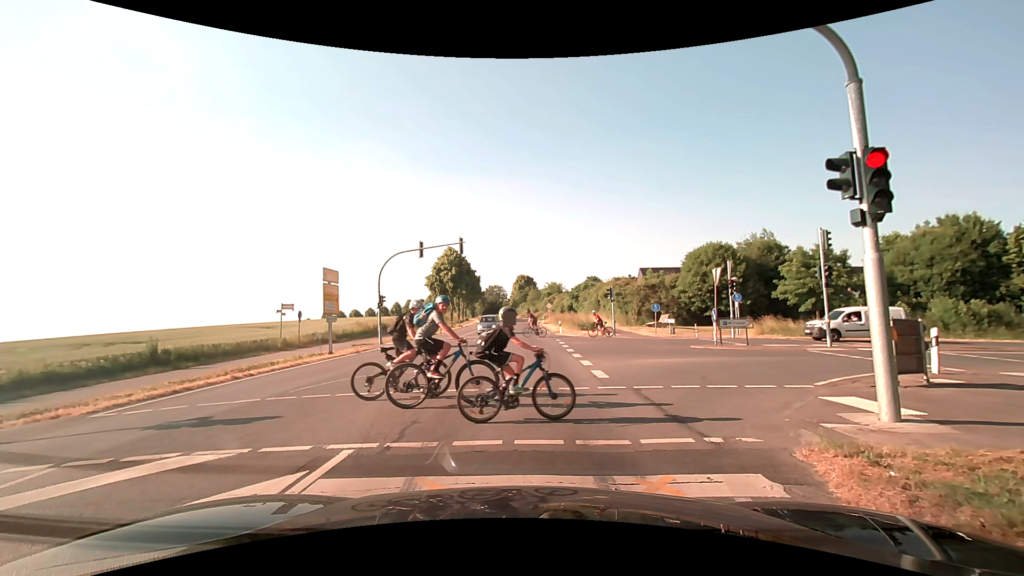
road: secondary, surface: asphalt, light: Day
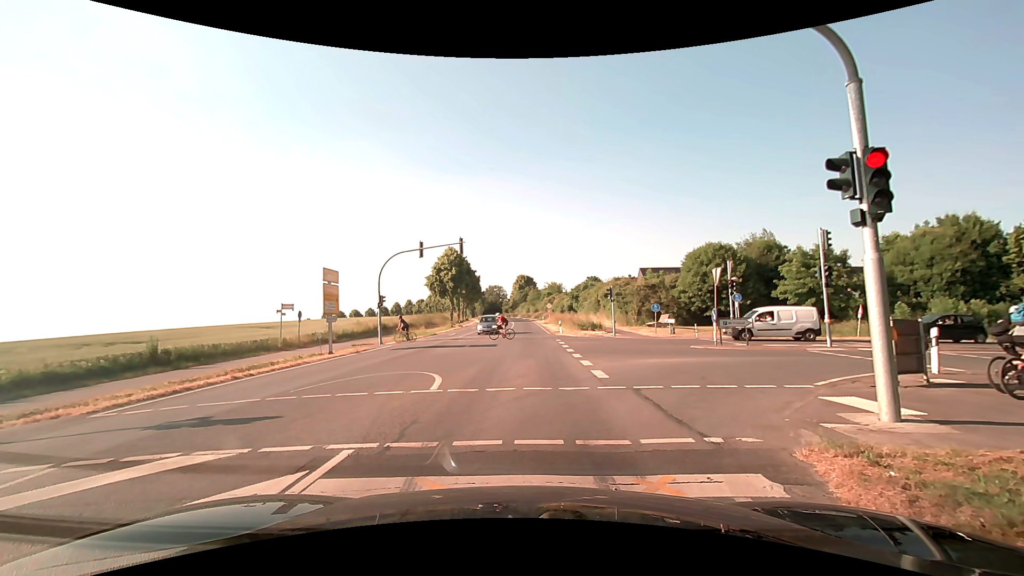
(0.0, 0.0) m; 0°
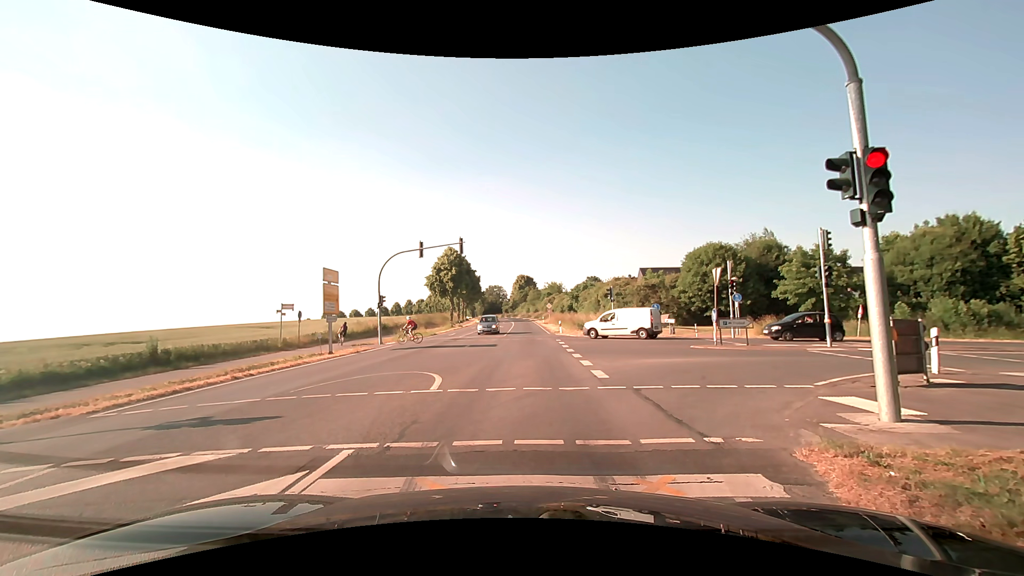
(0.0, 0.0) m; 0°
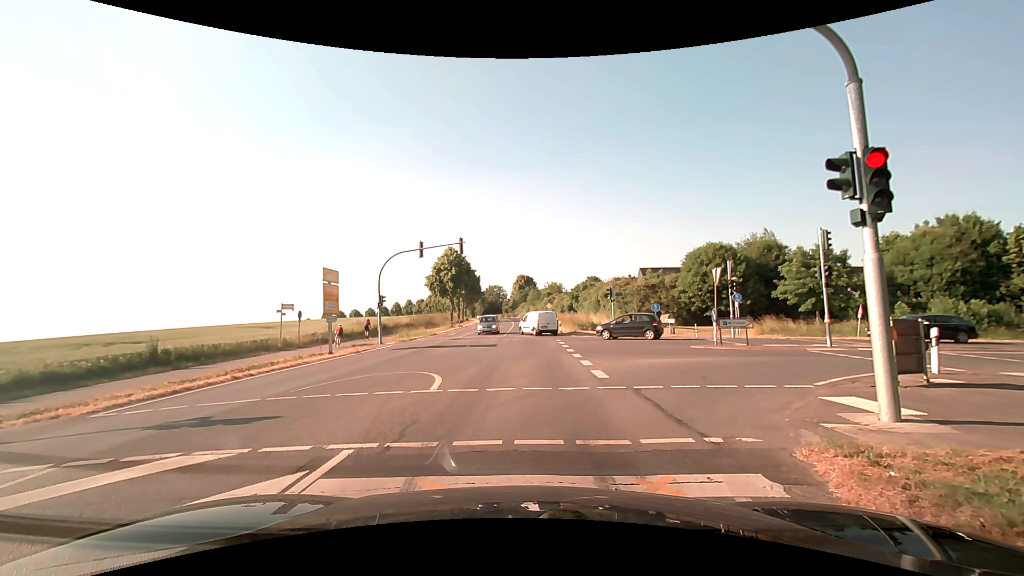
(0.0, 0.0) m; 0°
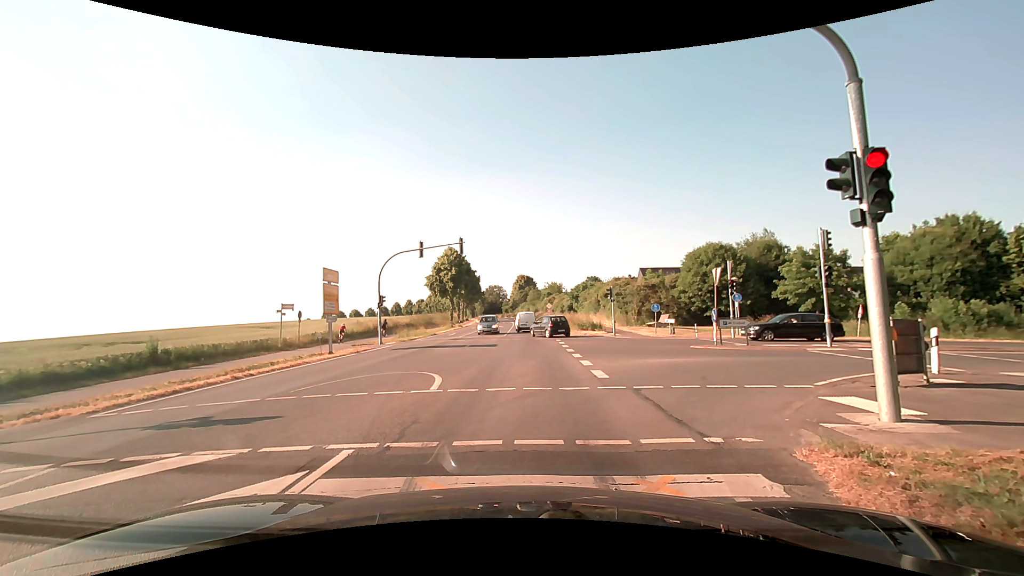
(0.0, 0.0) m; 0°
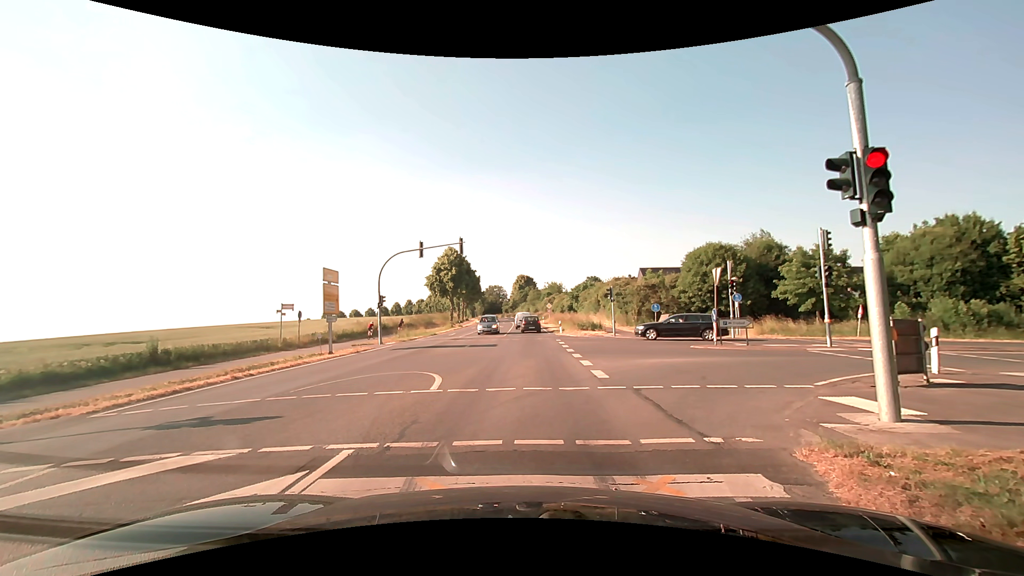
(0.0, 0.0) m; 0°
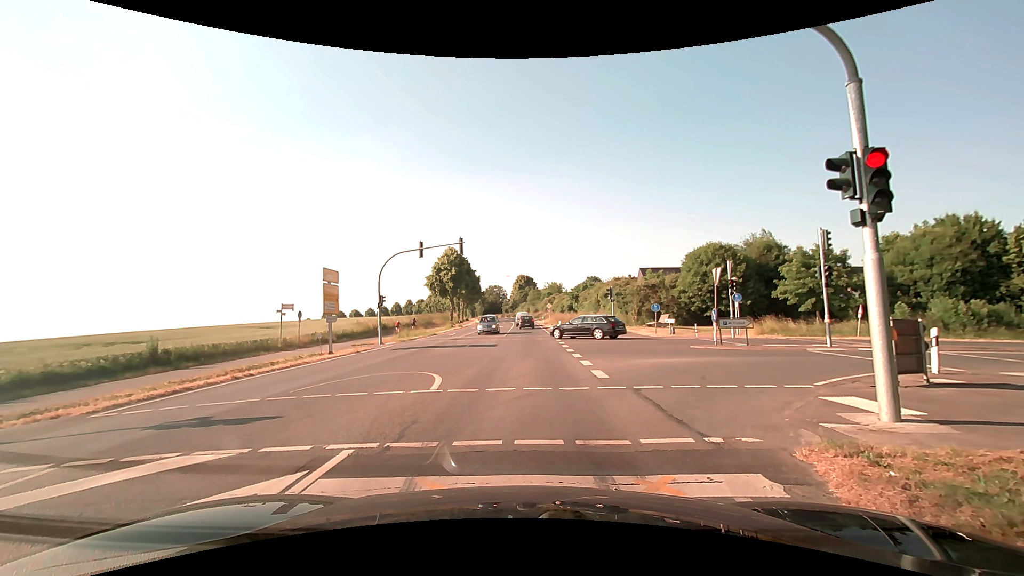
(0.0, 0.0) m; 0°
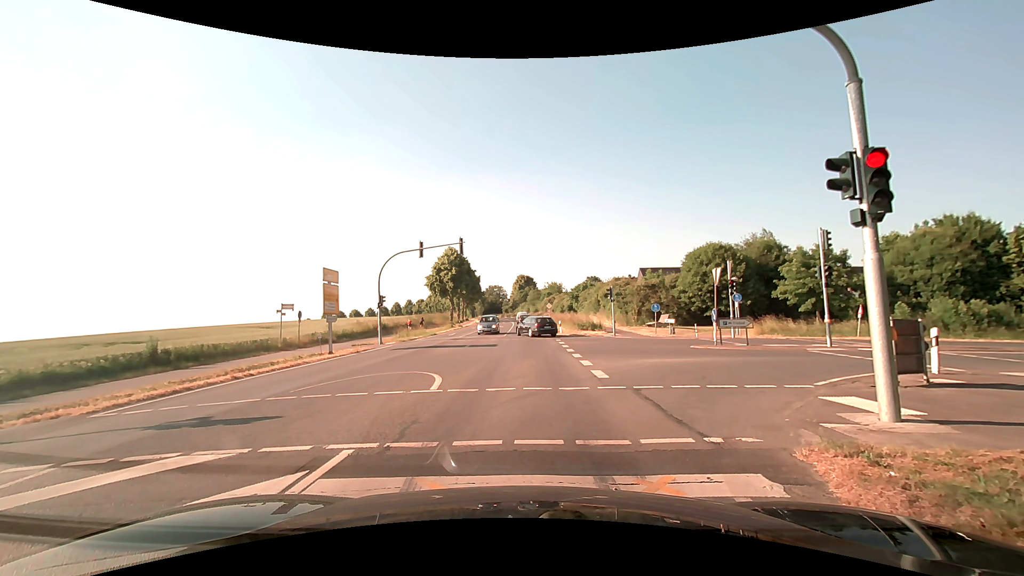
(0.0, 0.0) m; 0°
(0, +10) (0, +20) (0, +30) (+1, +40) (+1, +50) (+1, +60) (+1, +70) (+1, +80) (0, +90) (0, +100) m
